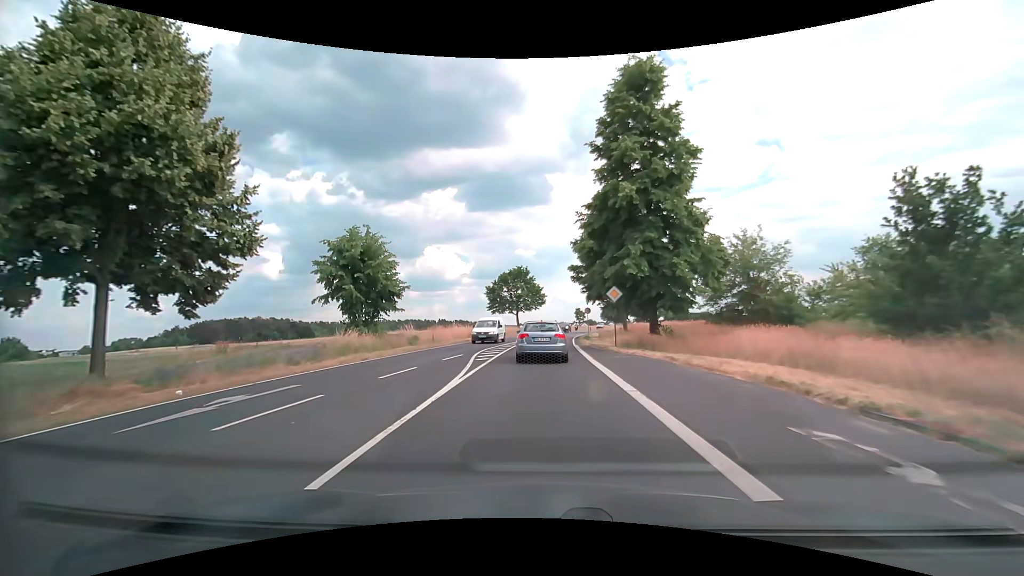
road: secondary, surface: asphalt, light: Day
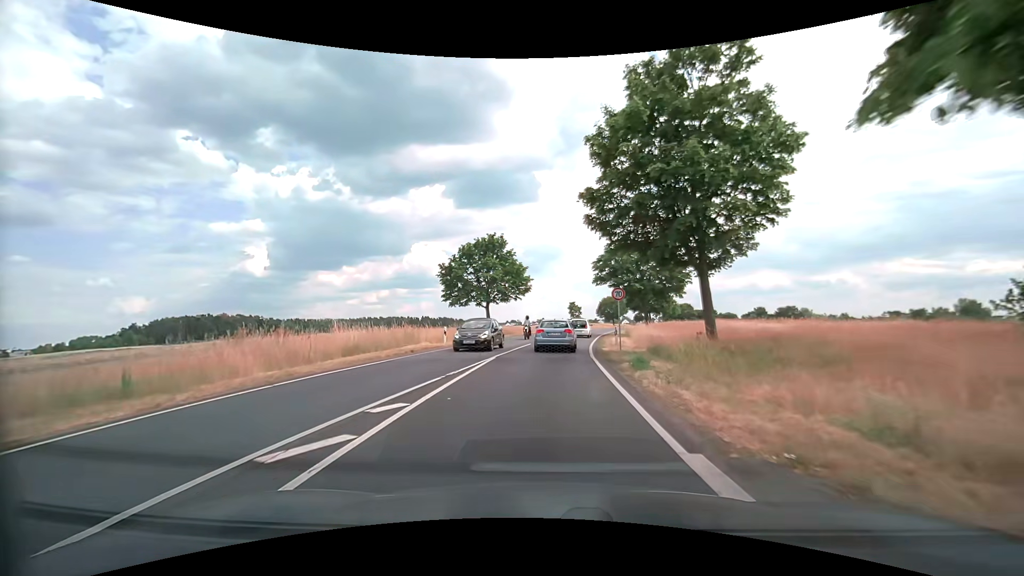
(+0.4, +26.0) m; +2°
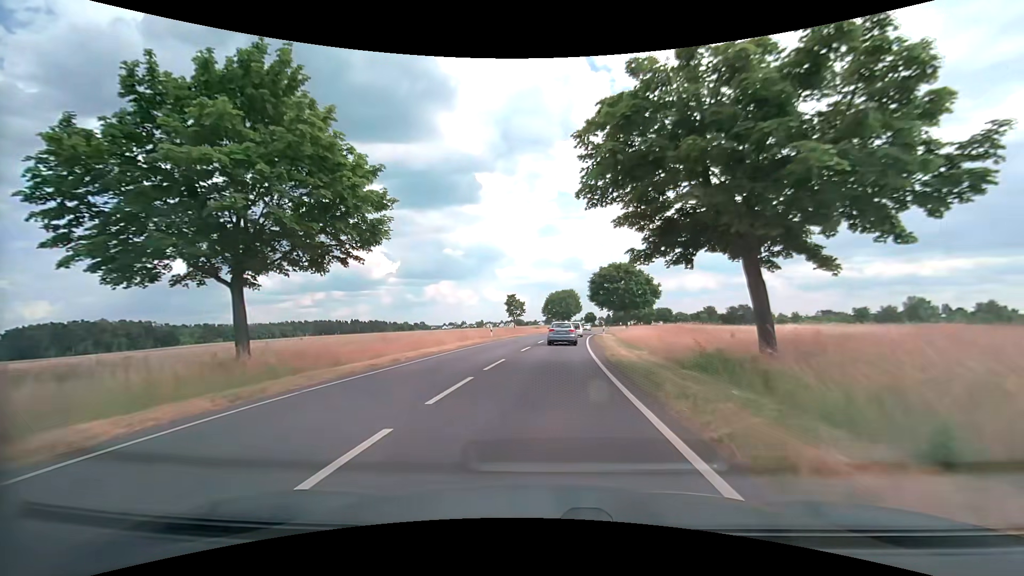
(+1.5, +34.1) m; +6°
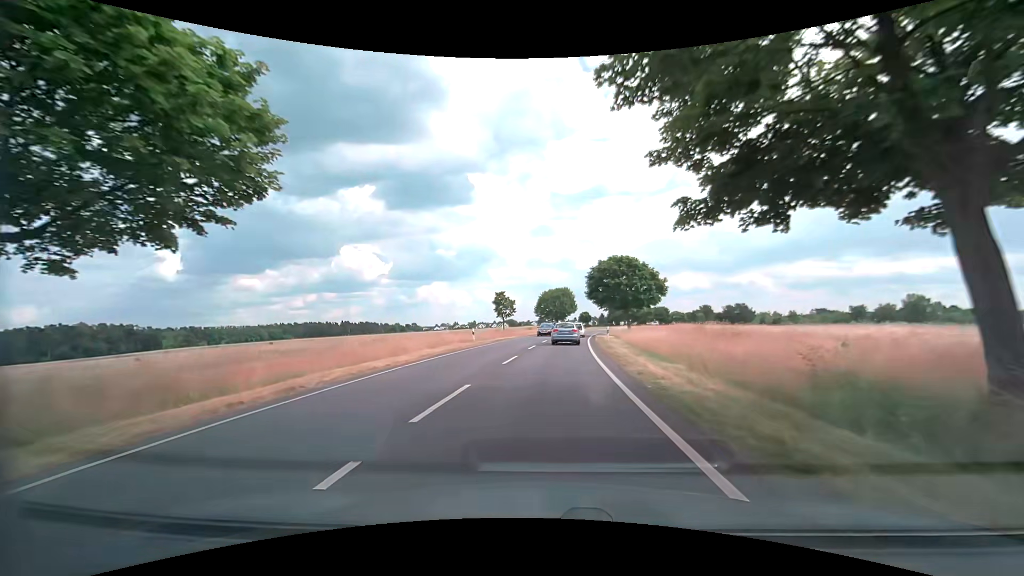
(+0.1, +7.2) m; +1°
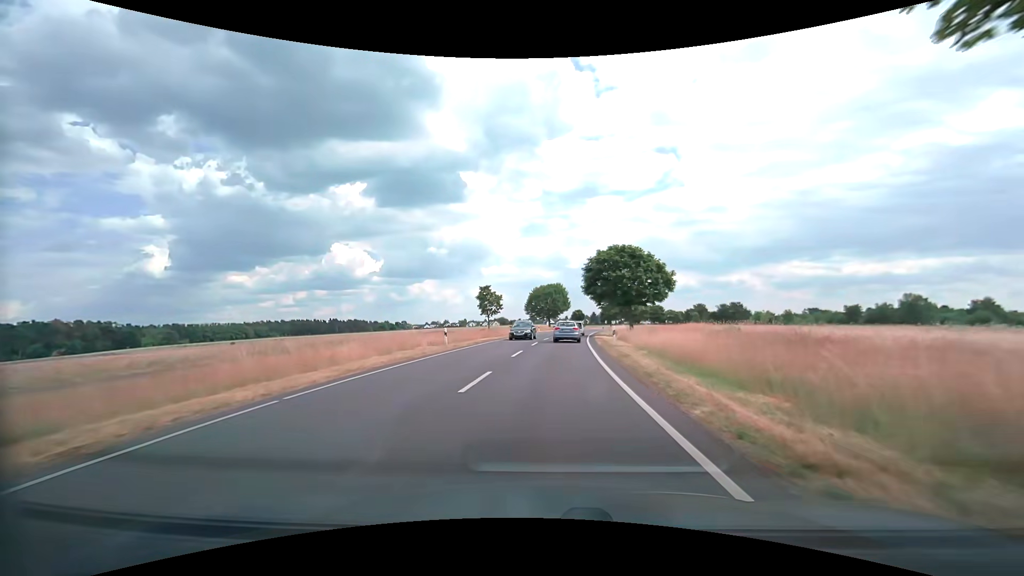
(0.0, +7.3) m; +1°
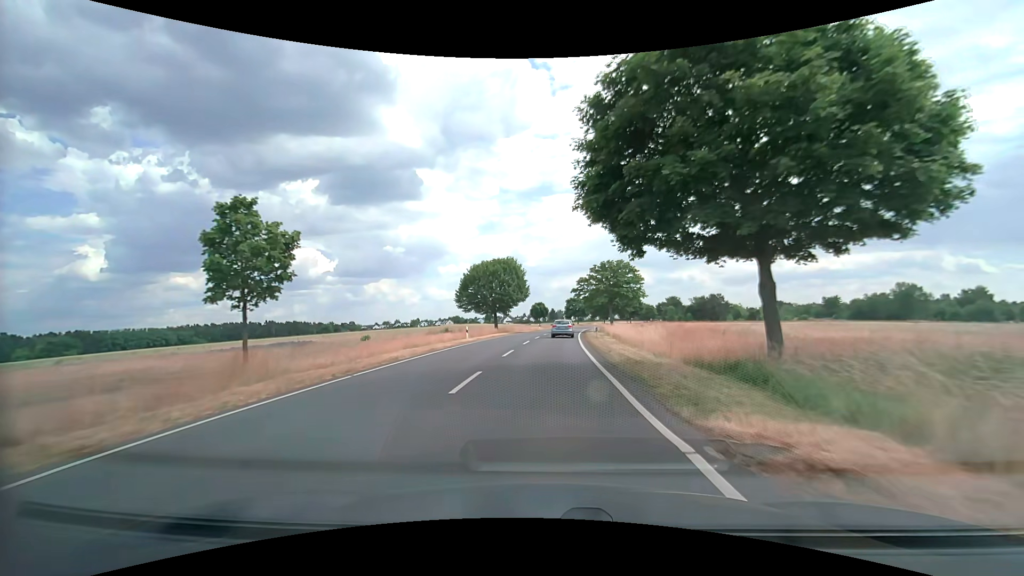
(+1.9, +38.7) m; +5°
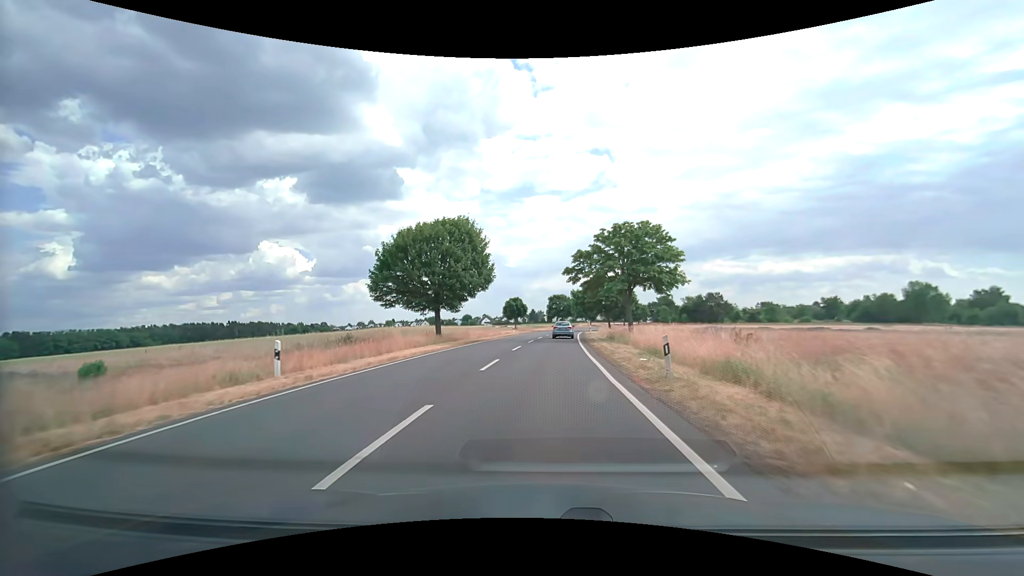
(+0.4, +24.9) m; +2°
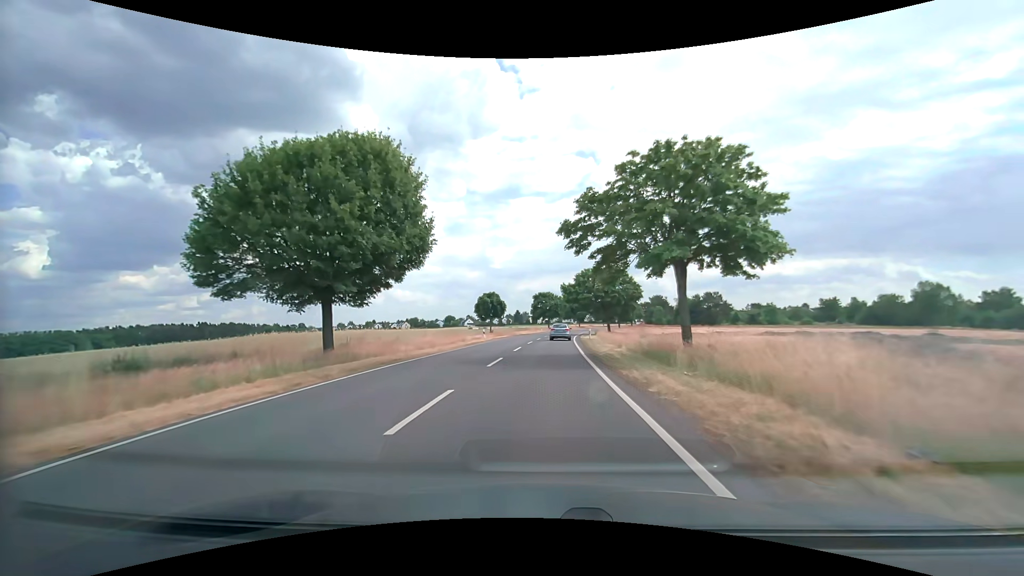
(+0.3, +17.3) m; +2°
(0, +10) (0, +20) (+1, +30) (+1, +40) (+2, +50) (+2, +60) (+3, +70) (+5, +80) (+6, +90) (+8, +100) m
